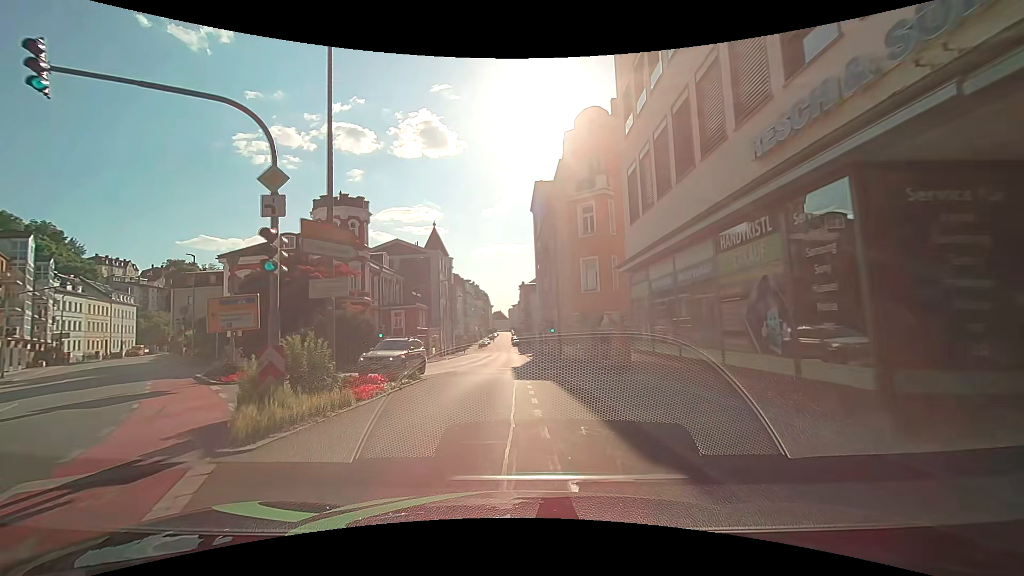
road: tertiary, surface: asphalt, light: Day
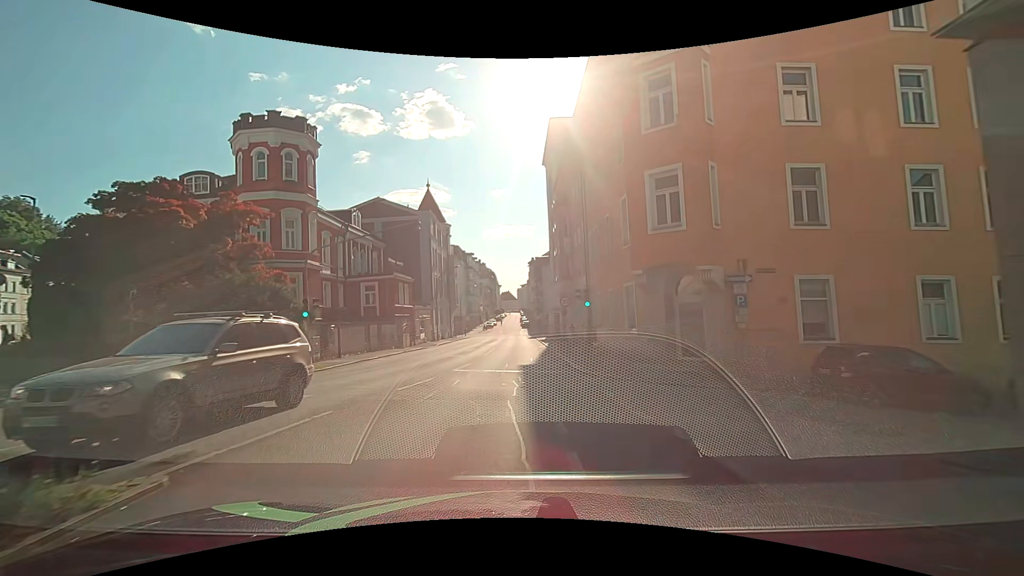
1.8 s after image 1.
(-0.3, +14.1) m; -1°
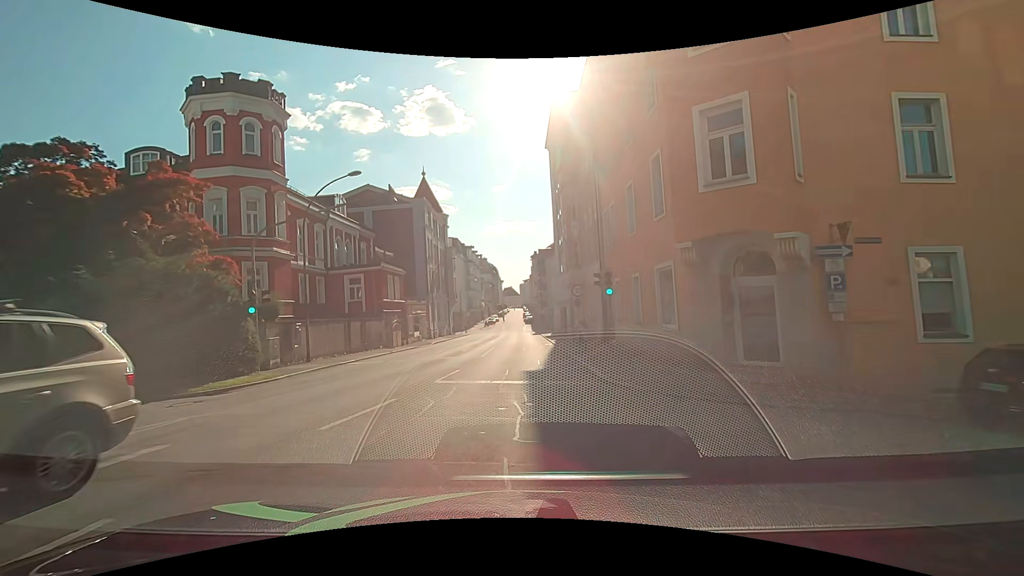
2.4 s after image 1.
(-0.1, +4.6) m; 0°
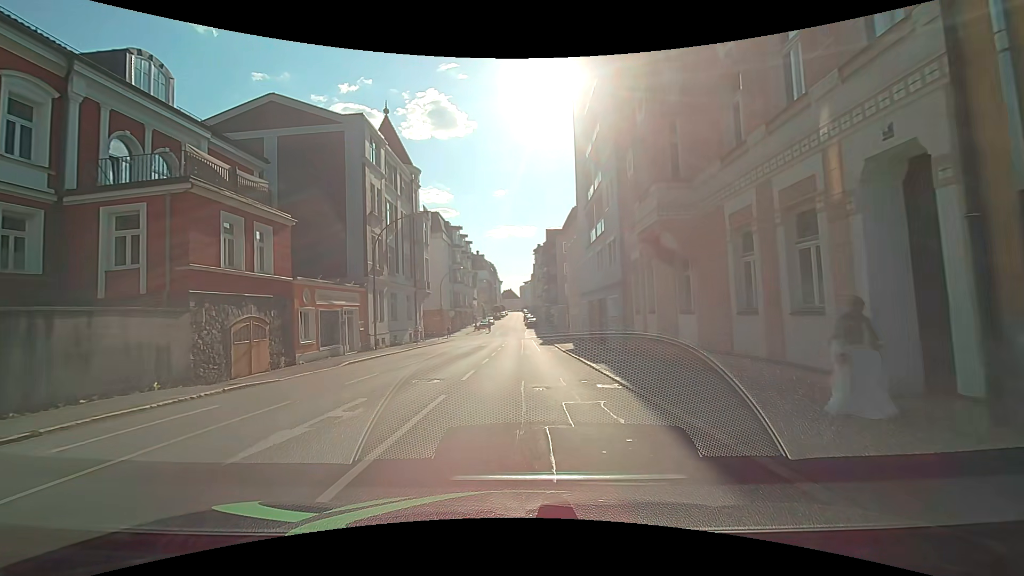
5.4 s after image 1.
(-0.5, +22.5) m; -2°
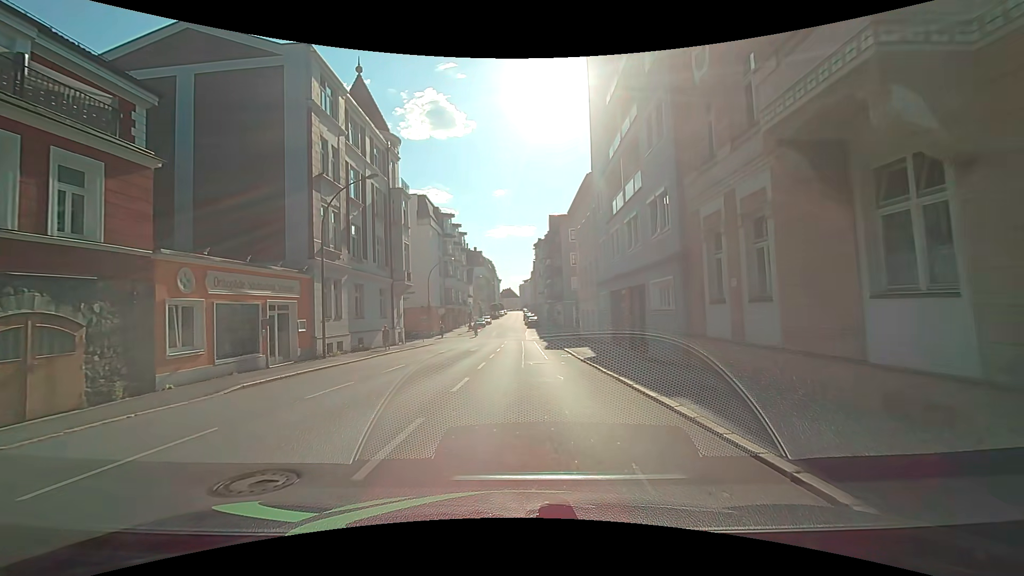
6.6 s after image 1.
(0.0, +8.5) m; +1°
(0, +10) (0, +20) (0, +30) (0, +40) (-1, +50) (-1, +60) (-1, +70) (-1, +80) (-1, +90) (-1, +100) m
